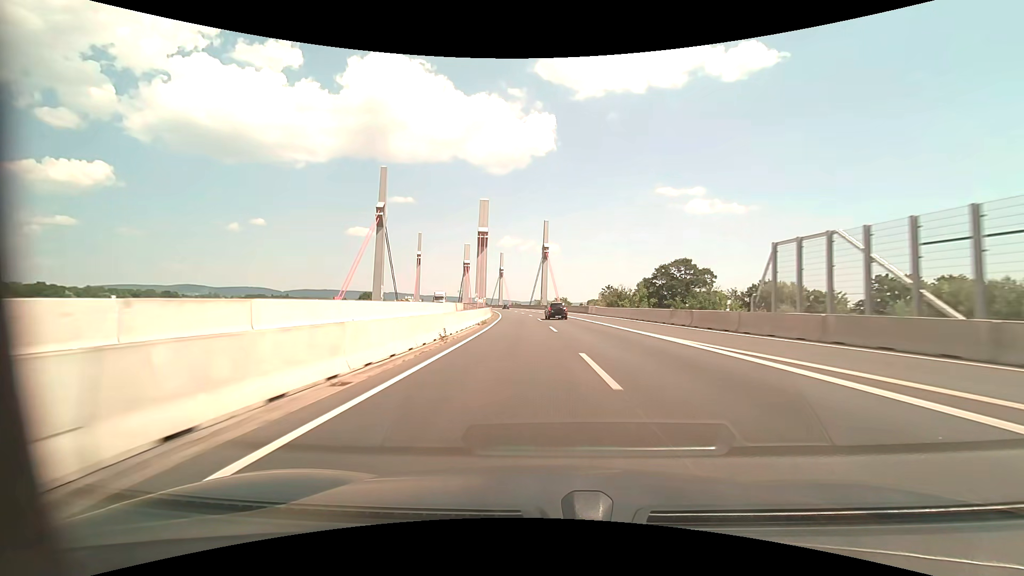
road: motorway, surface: asphalt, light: Day
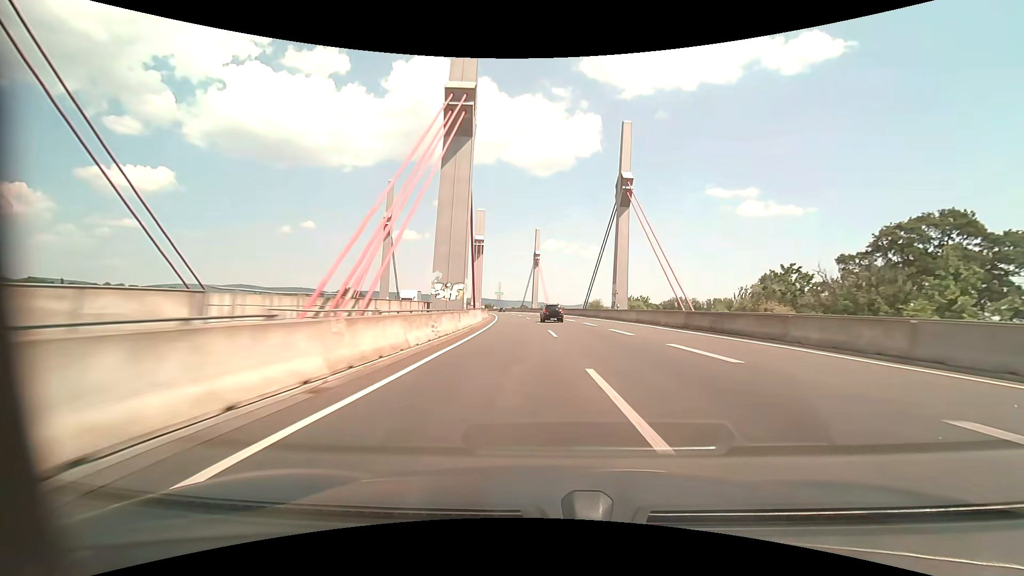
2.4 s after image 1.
(-4.8, +74.4) m; -6°
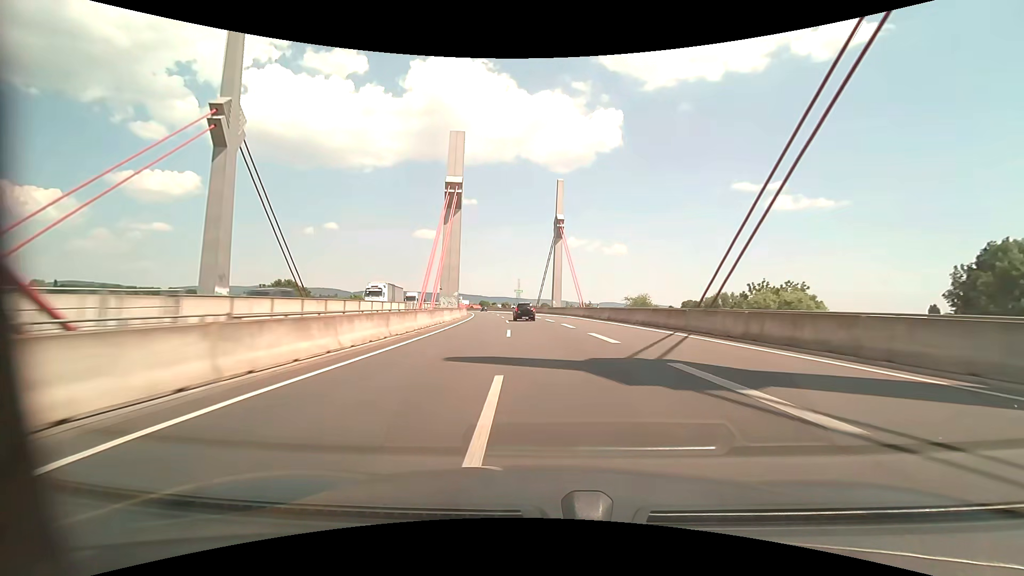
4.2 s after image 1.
(-0.9, +55.0) m; -2°
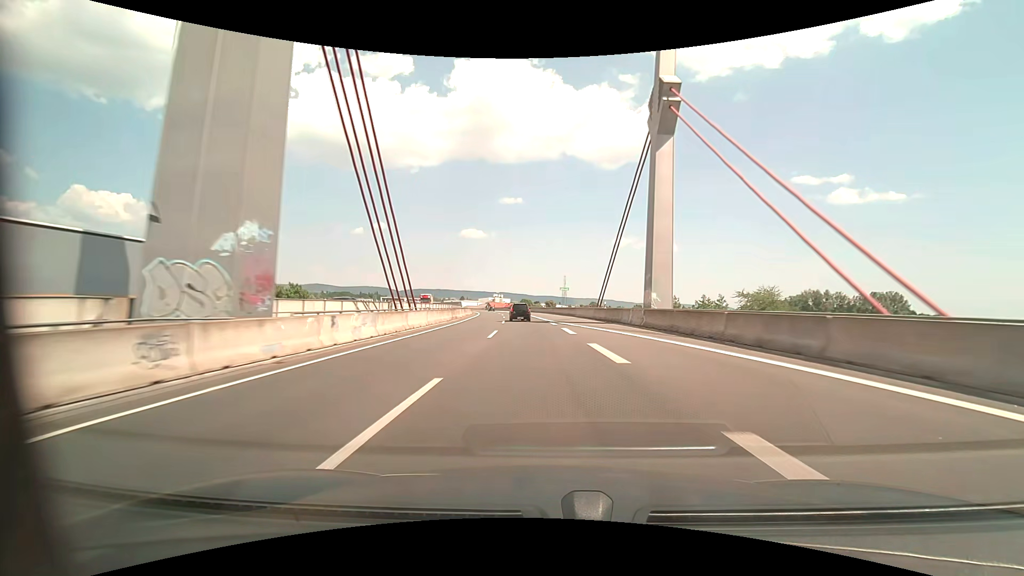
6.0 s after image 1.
(-2.6, +53.9) m; -5°
(0, +10) (0, +20) (-1, +30) (-2, +40) (-3, +50) (-4, +60) (-5, +70) (-6, +80) (-7, +90) (-8, +100) m
